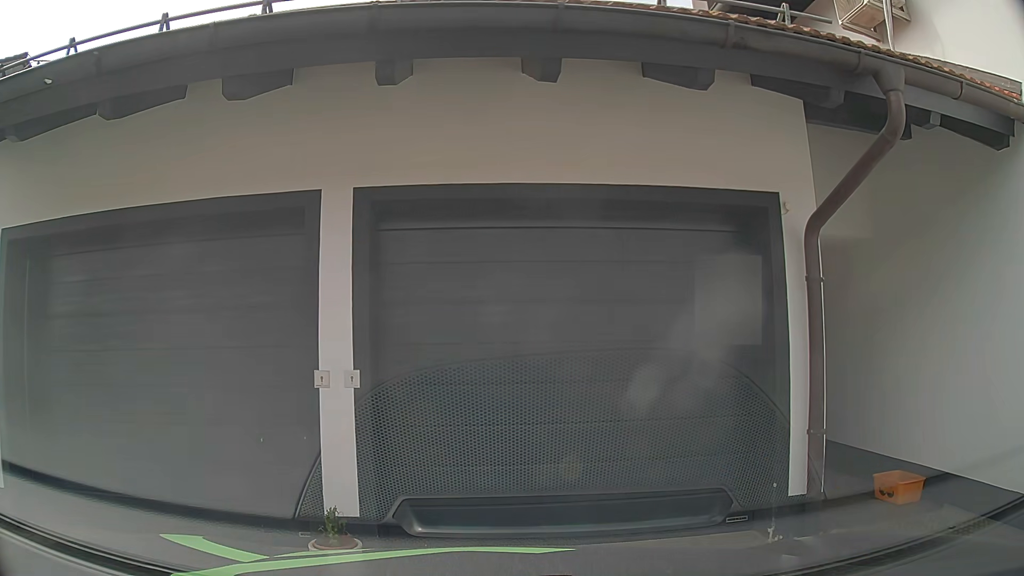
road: residential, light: Day
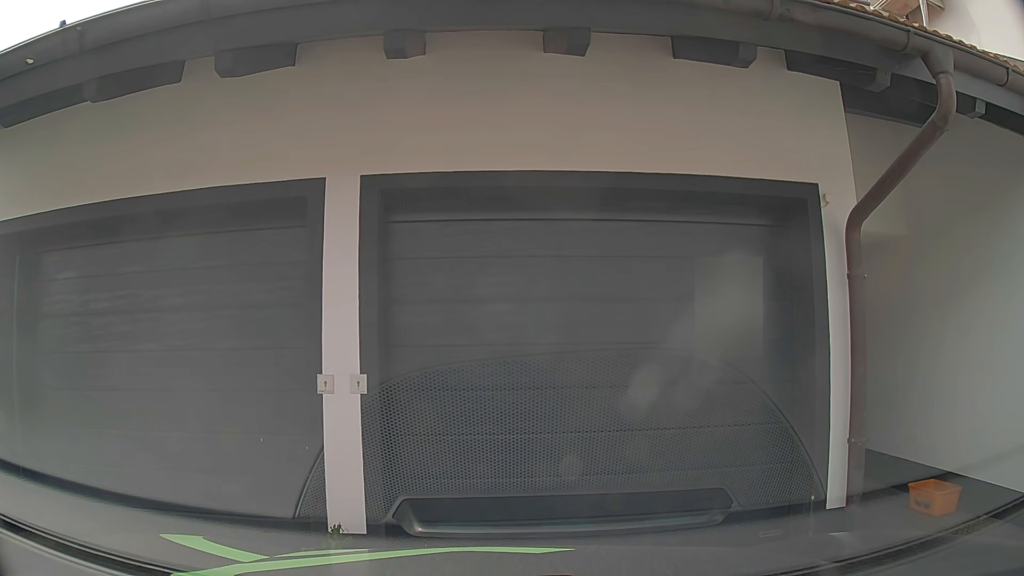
(0.0, +0.4) m; 0°
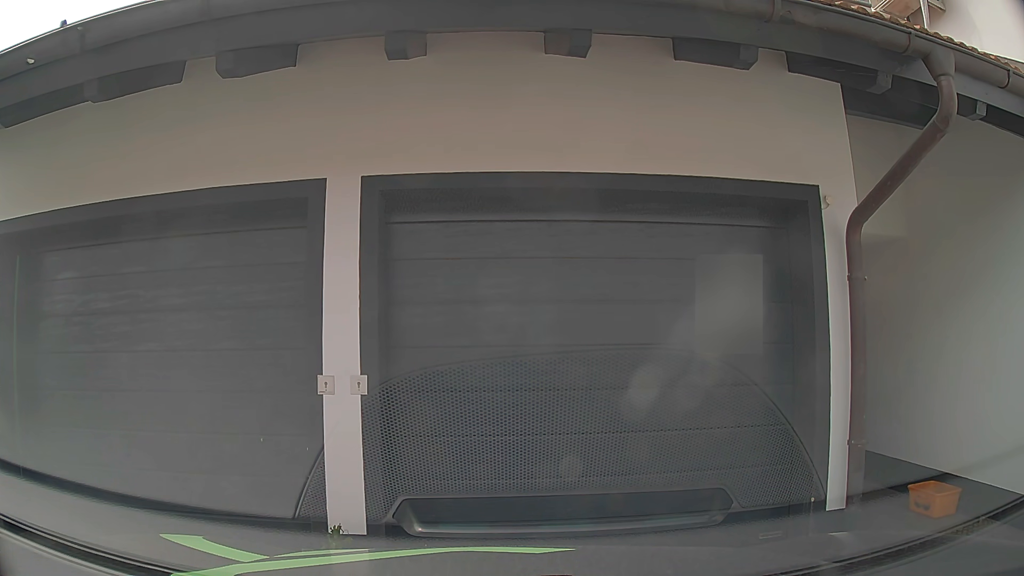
(0.0, +0.1) m; 0°
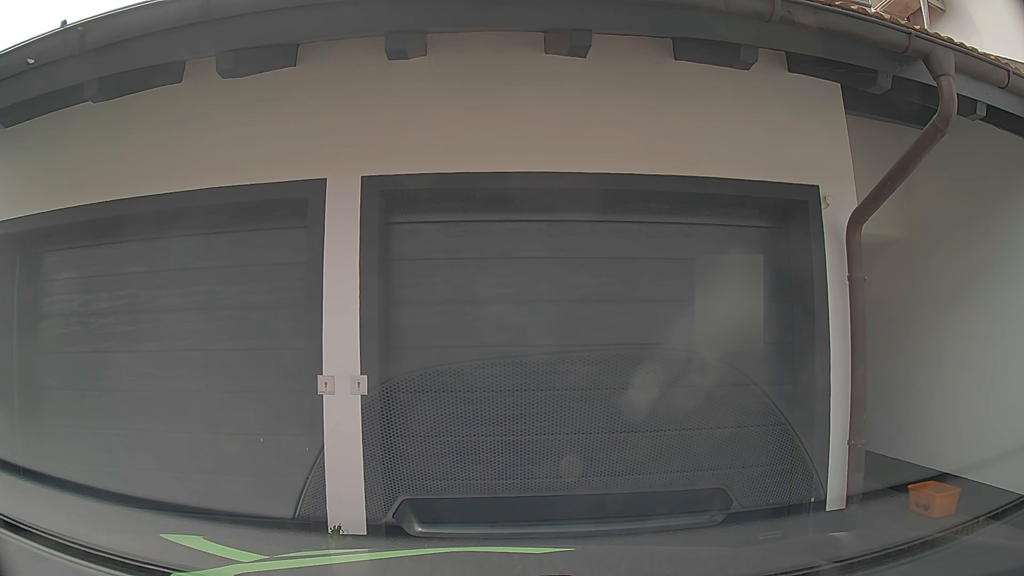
(0.0, 0.0) m; 0°
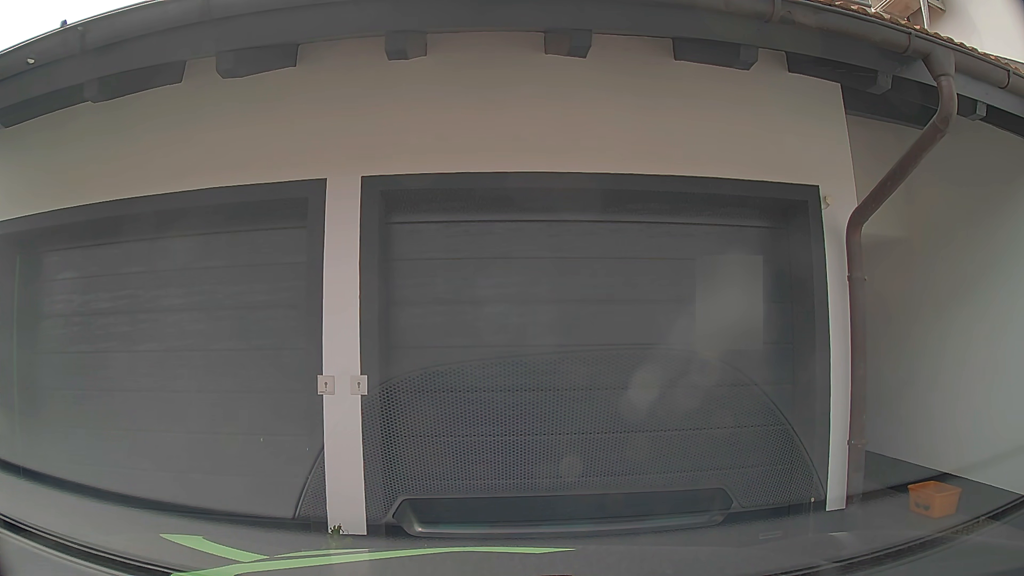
(0.0, 0.0) m; 0°
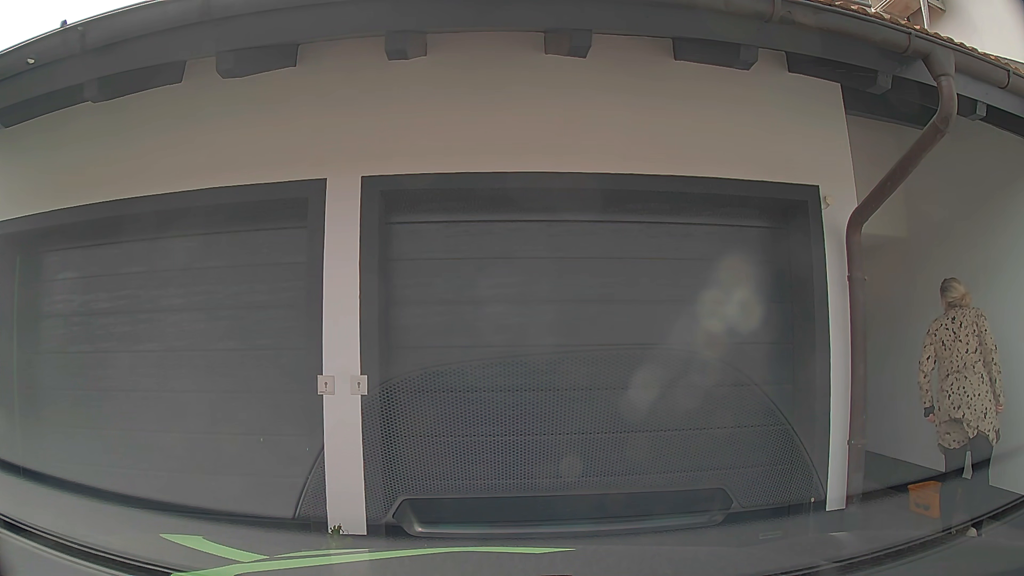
(0.0, 0.0) m; 0°
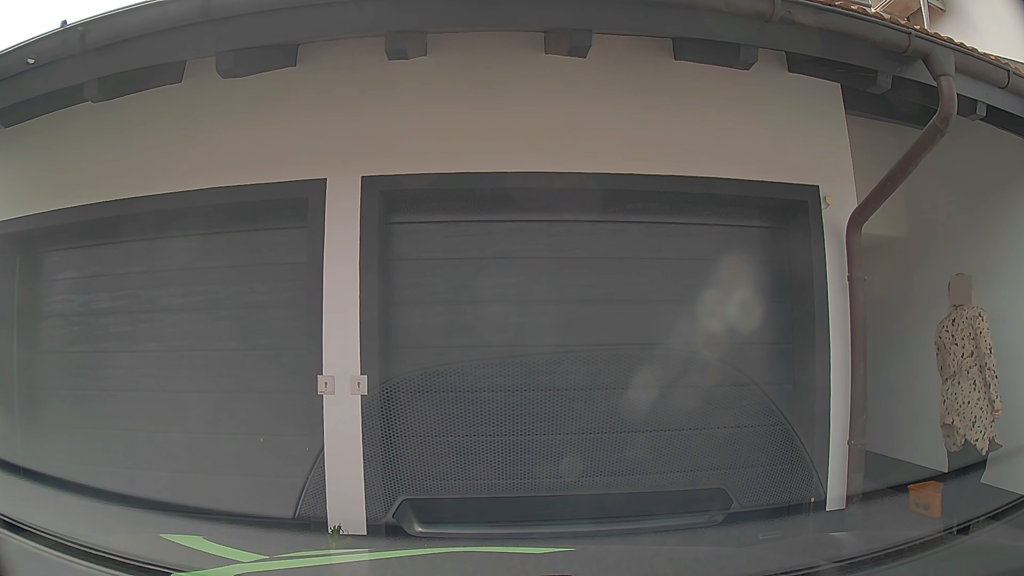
(0.0, 0.0) m; 0°
